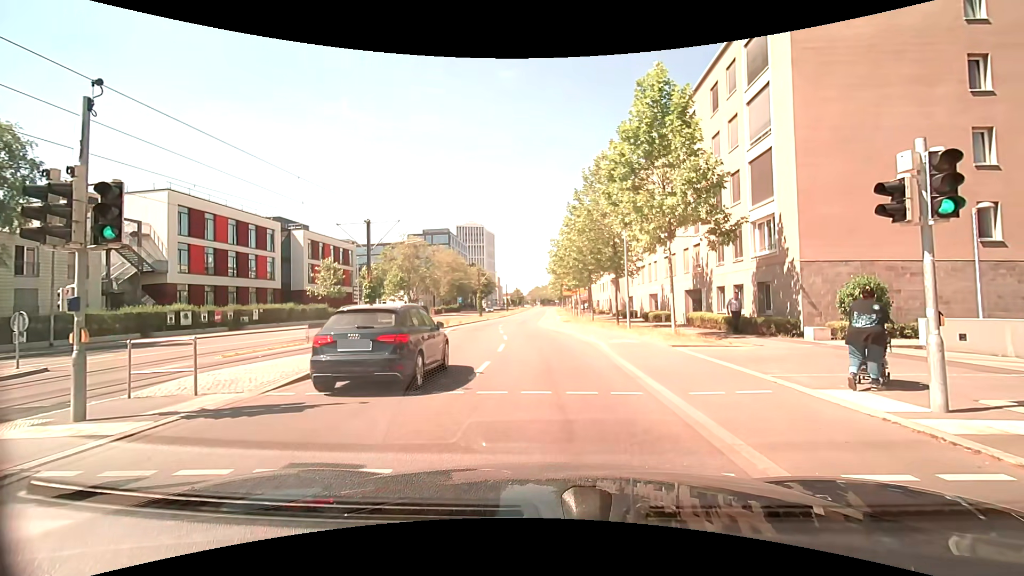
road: secondary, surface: asphalt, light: Day
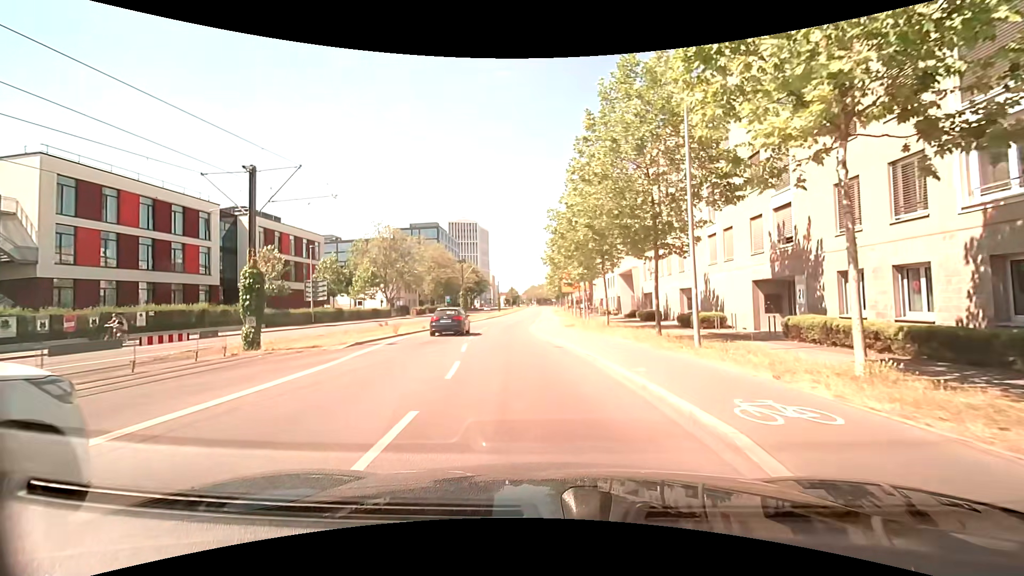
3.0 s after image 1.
(+0.4, +12.6) m; +2°
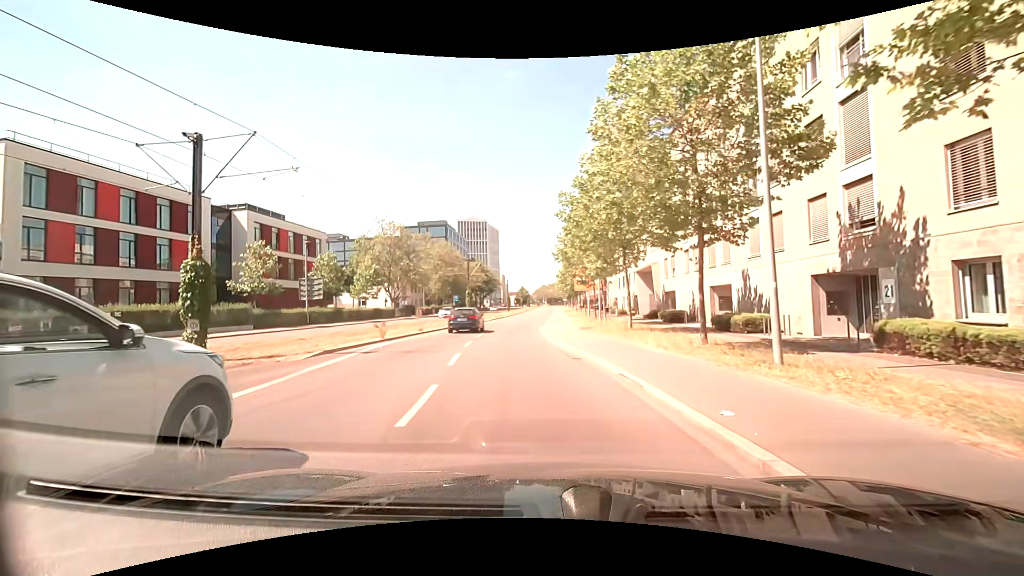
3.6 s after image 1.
(0.0, +3.9) m; -1°
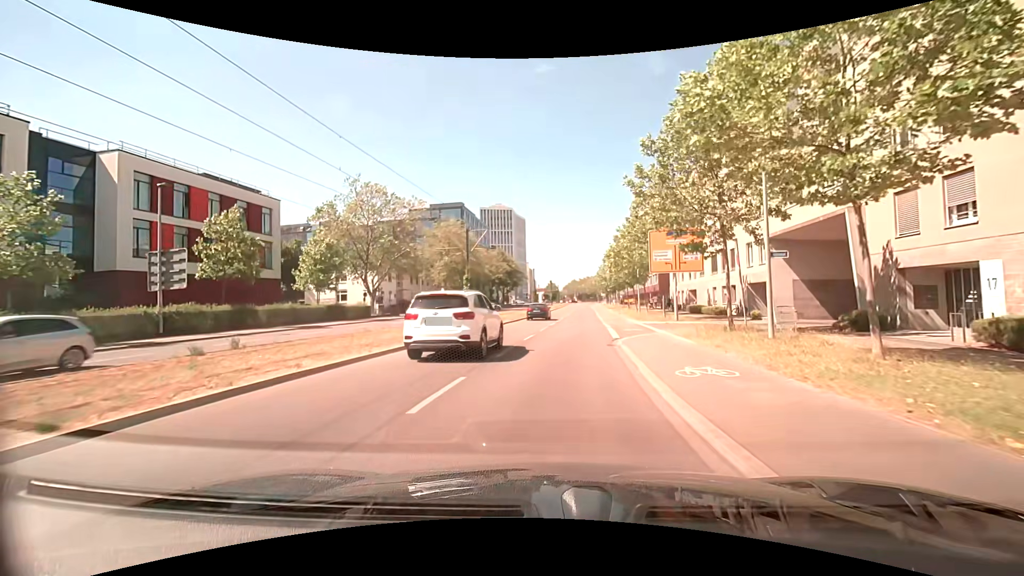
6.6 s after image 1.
(-1.4, +24.3) m; -4°
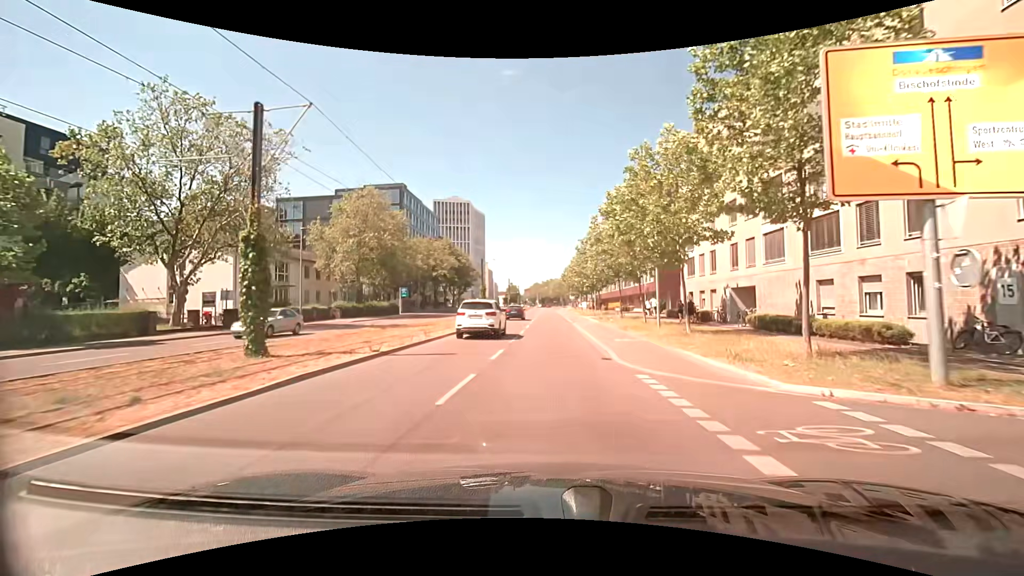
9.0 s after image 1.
(+1.3, +24.1) m; +4°
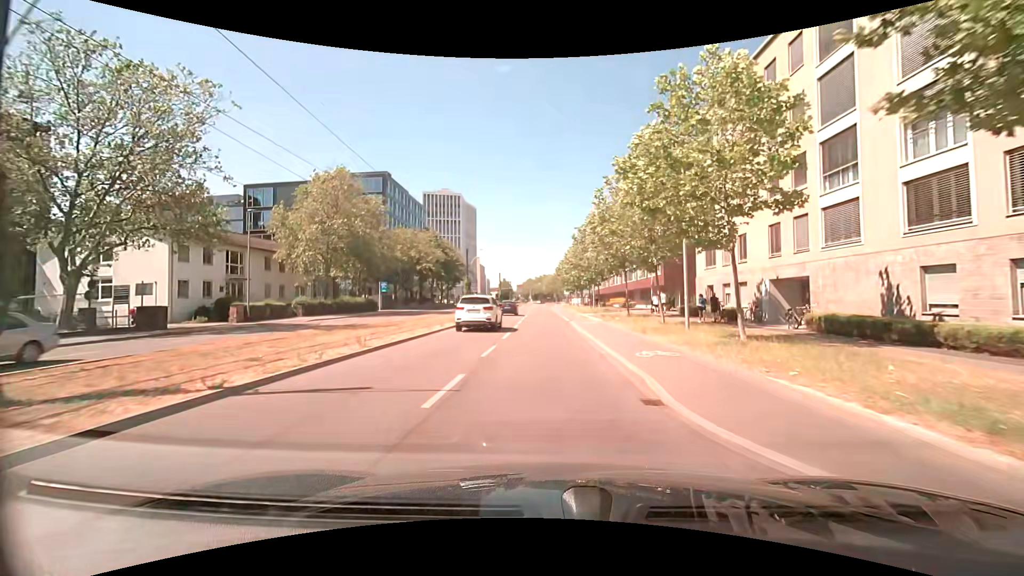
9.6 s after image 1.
(+0.1, +6.8) m; +1°
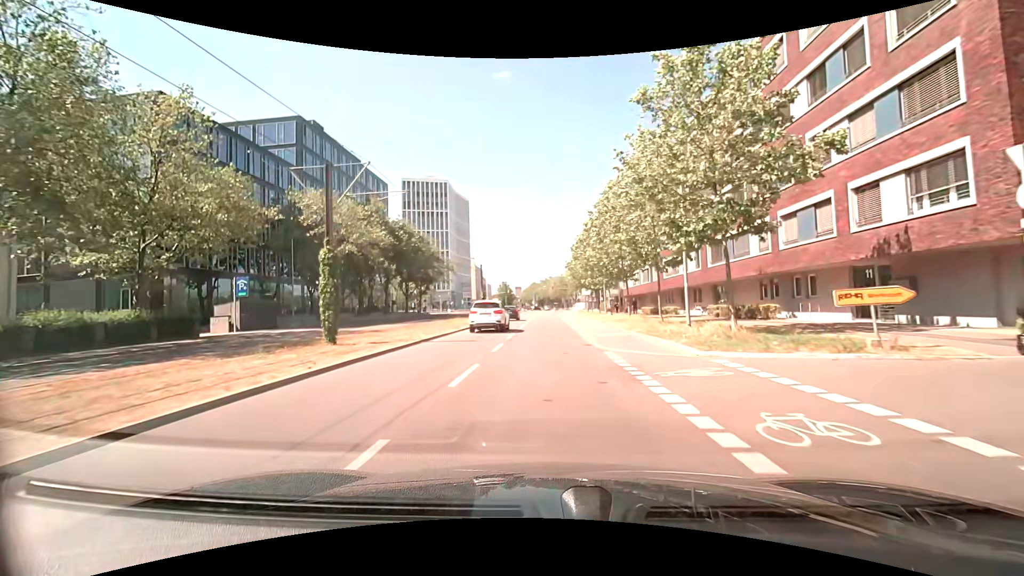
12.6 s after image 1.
(+0.1, +36.0) m; -1°
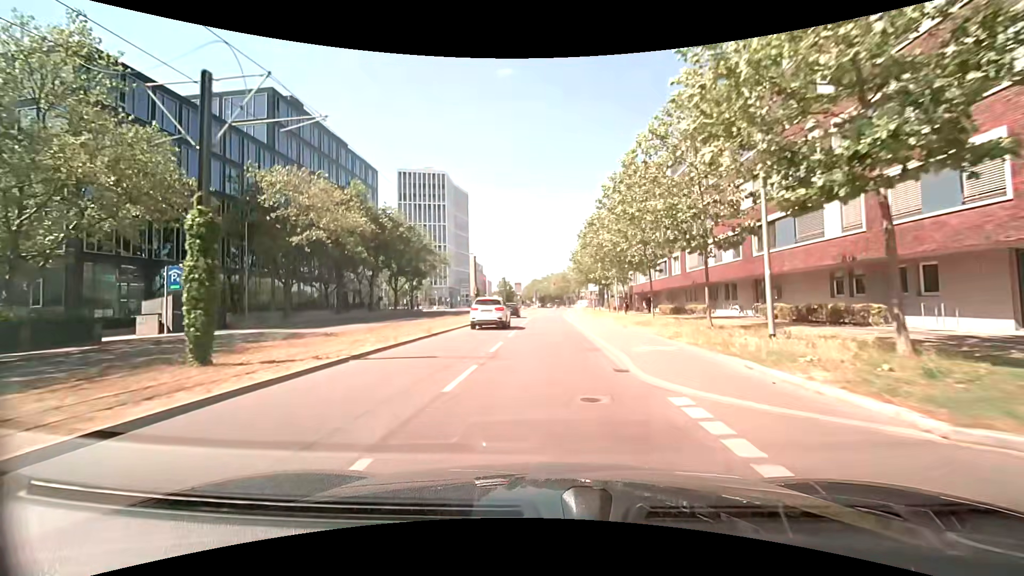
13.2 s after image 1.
(+0.1, +7.3) m; +1°
(0, +10) (0, +20) (0, +30) (0, +40) (0, +50) (0, +60) (0, +70) (+1, +80) (+1, +90) (+2, +100) m
